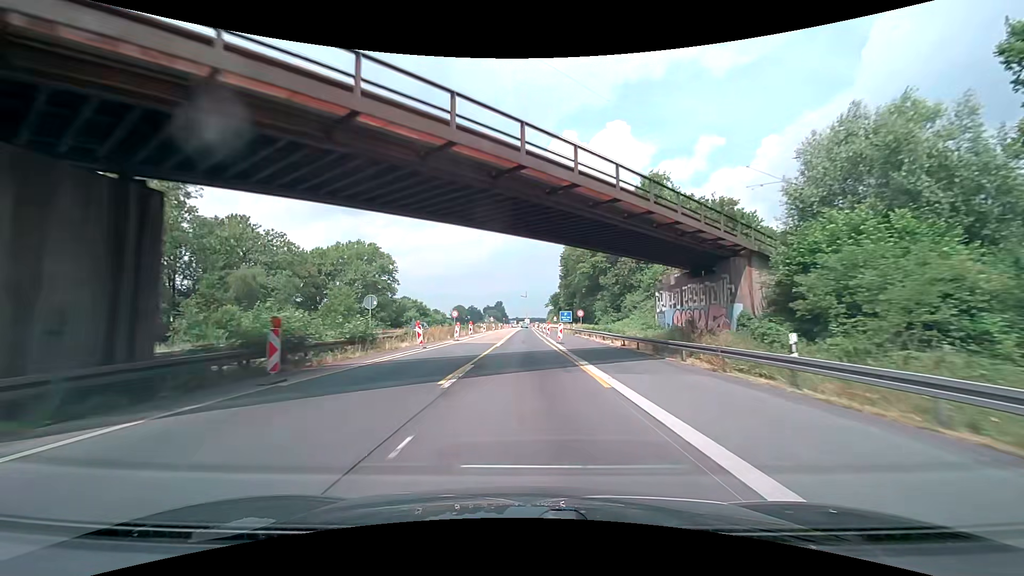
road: motorway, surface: asphalt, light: Day
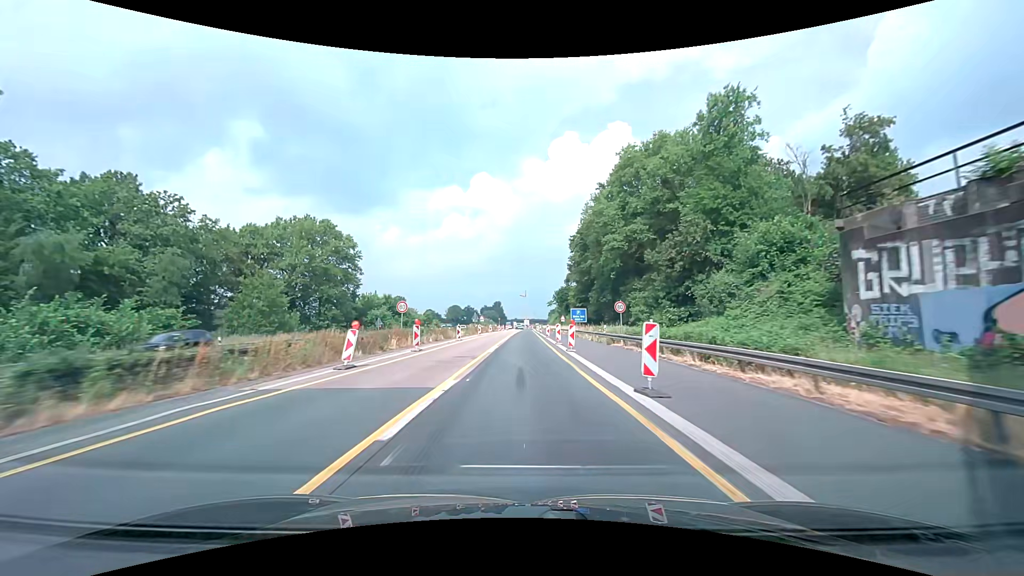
(+0.1, +24.9) m; 0°
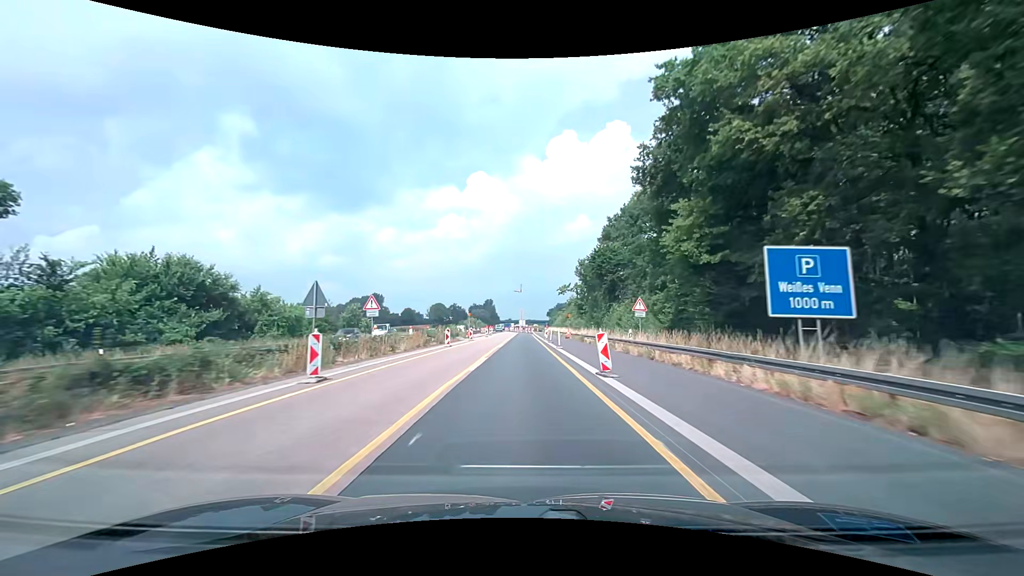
(+0.6, +62.4) m; +1°
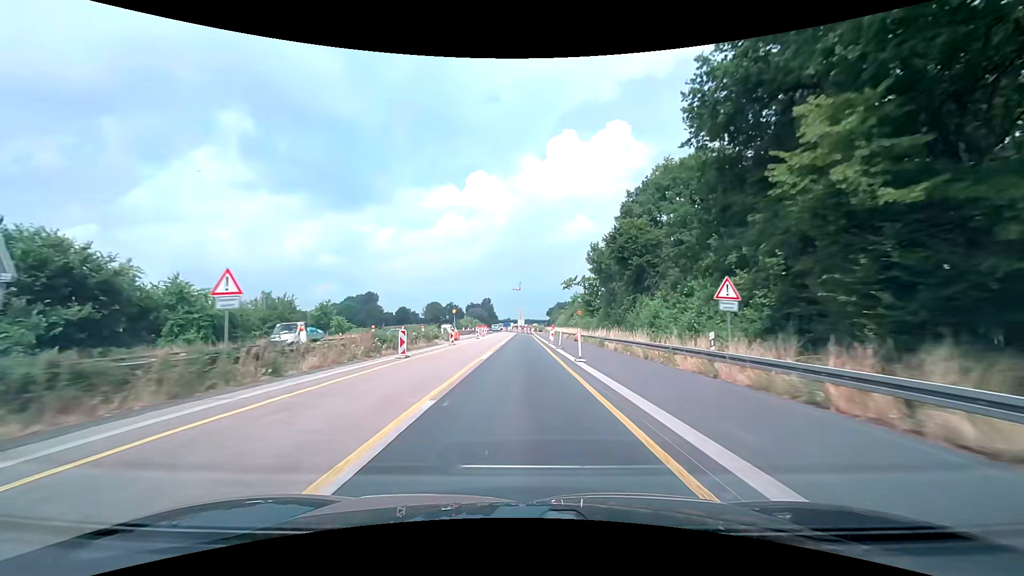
(+0.1, +12.5) m; 0°
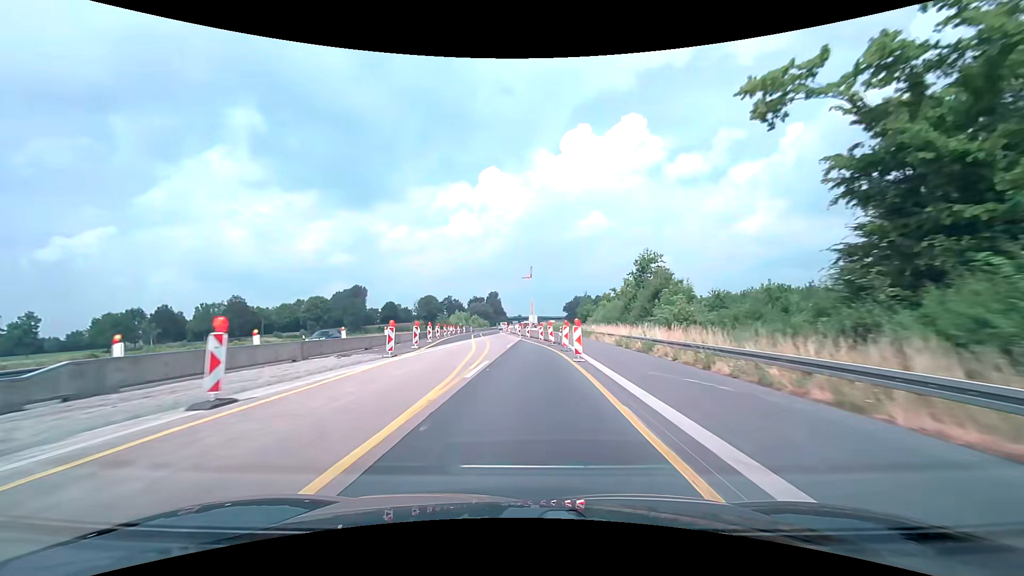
(+0.1, +62.6) m; -1°
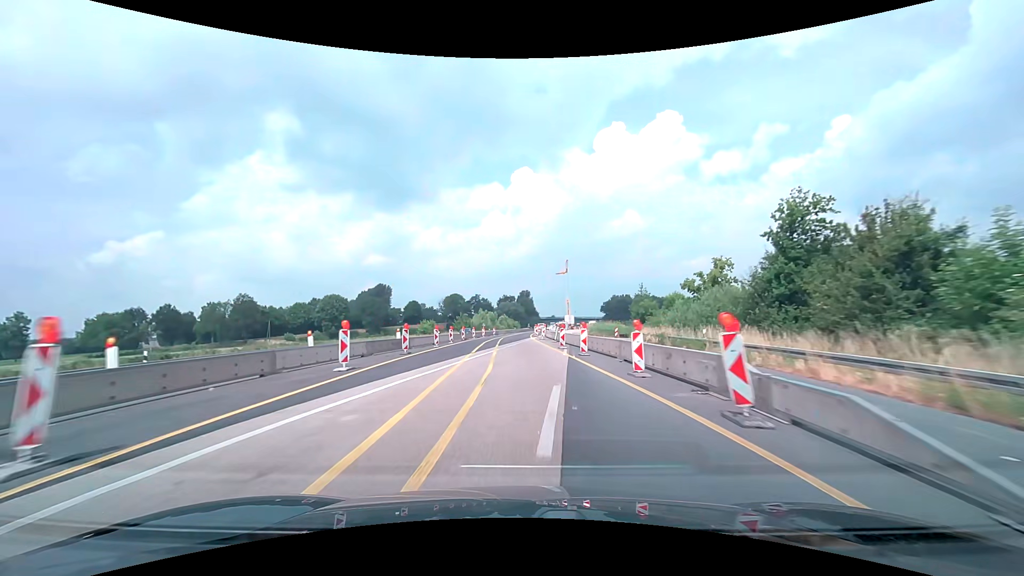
(-0.9, +25.0) m; -4°
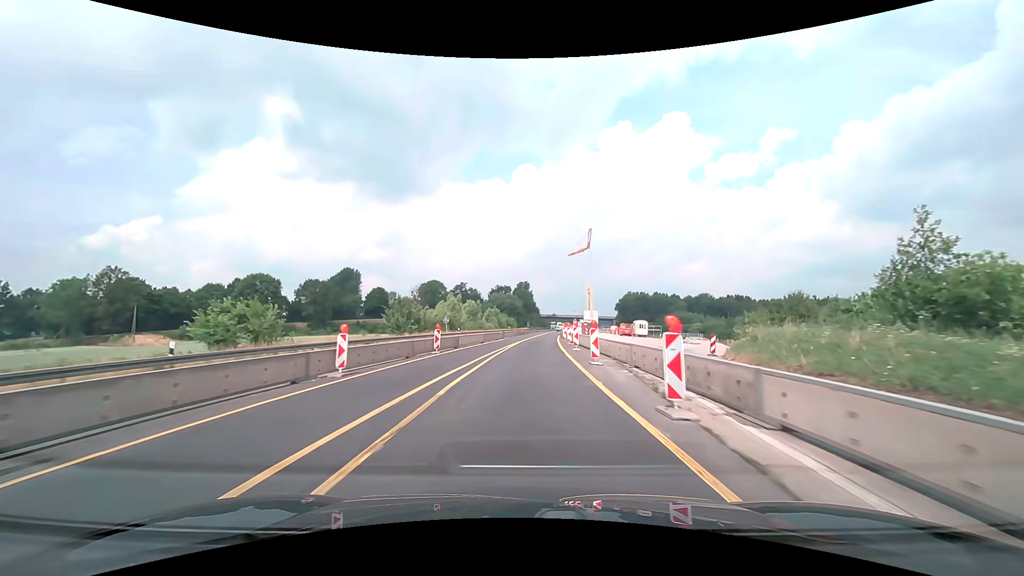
(-1.1, +62.5) m; 0°
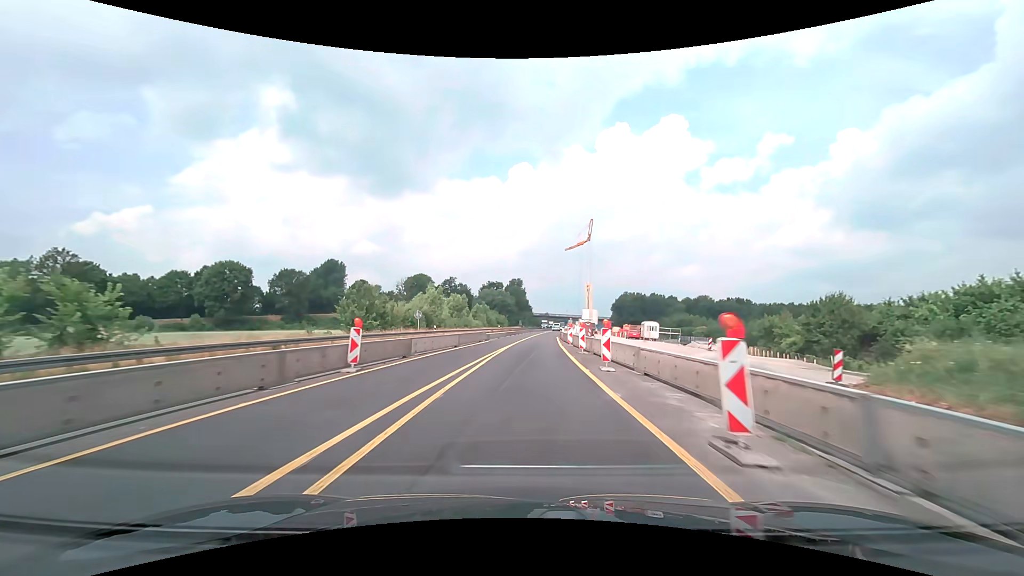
(+0.1, +12.5) m; +1°
(0, +10) (0, +20) (+1, +30) (+1, +40) (+2, +50) (+3, +60) (+3, +70) (+4, +80) (+5, +90) (+6, +100) m
